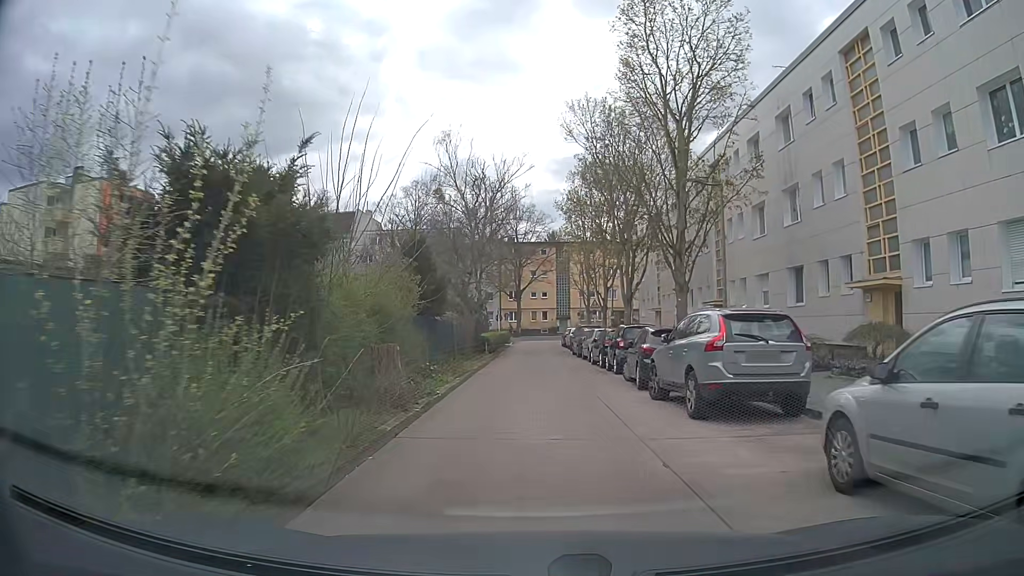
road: residential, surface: asphalt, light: Day
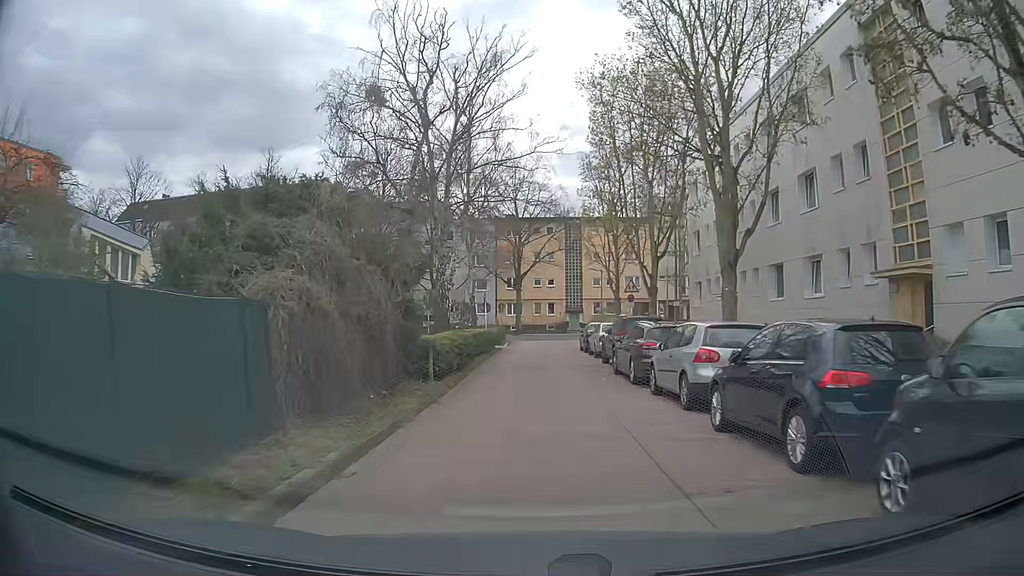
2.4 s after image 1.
(-0.1, +18.6) m; -1°
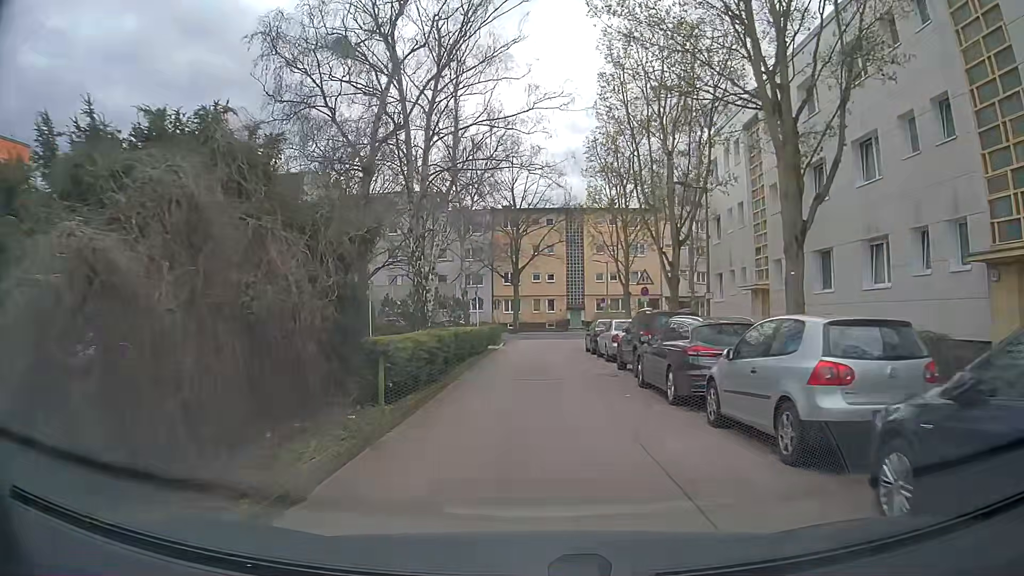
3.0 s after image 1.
(0.0, +4.8) m; 0°
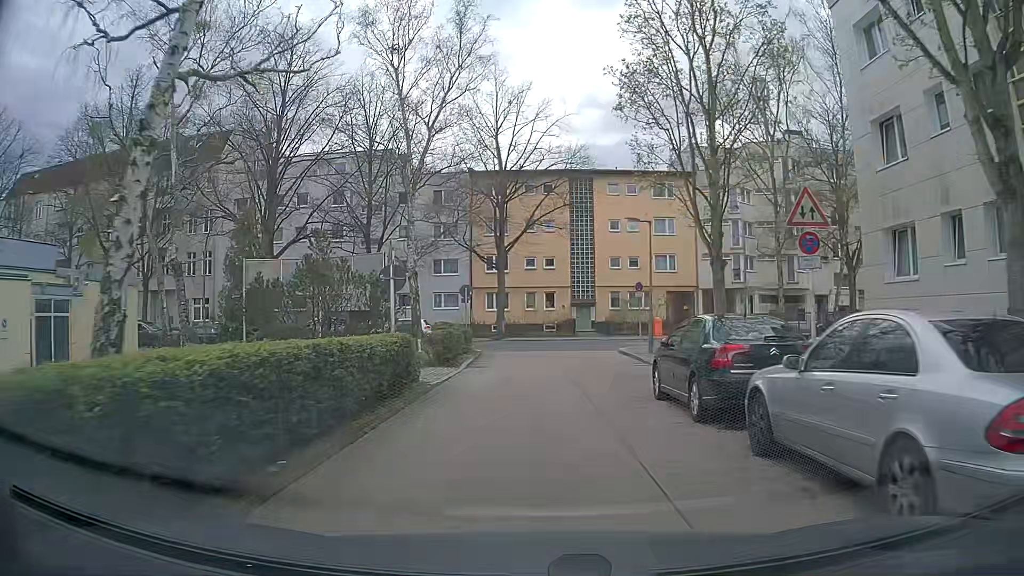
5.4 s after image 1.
(+0.1, +18.9) m; 0°
